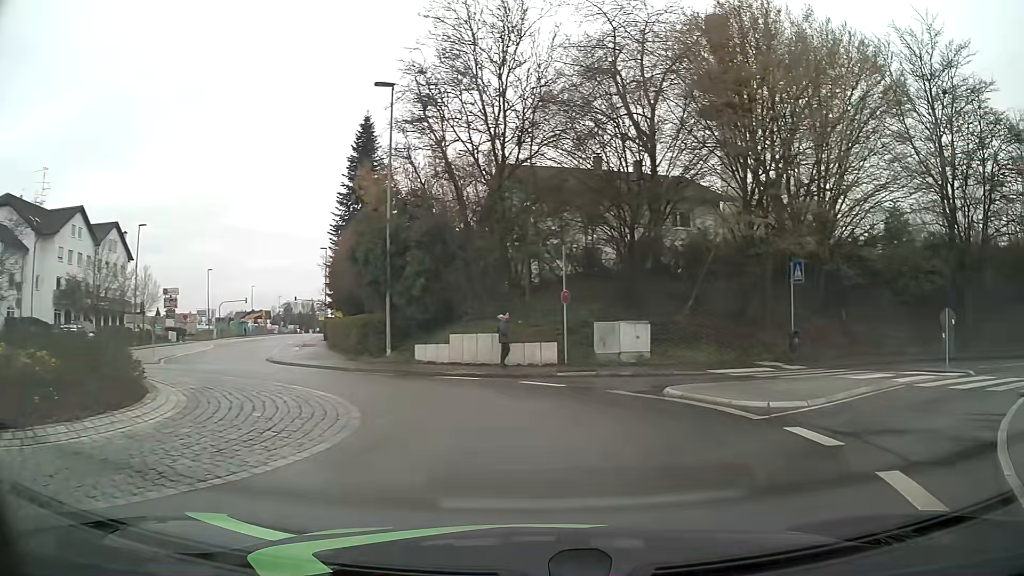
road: tertiary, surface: asphalt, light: Day
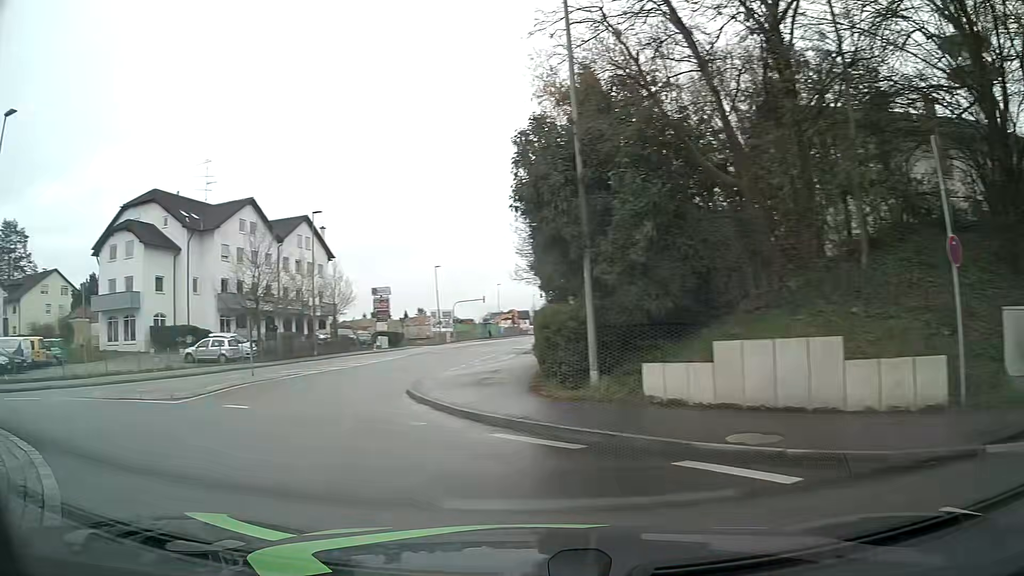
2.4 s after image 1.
(-0.6, +12.1) m; -22°
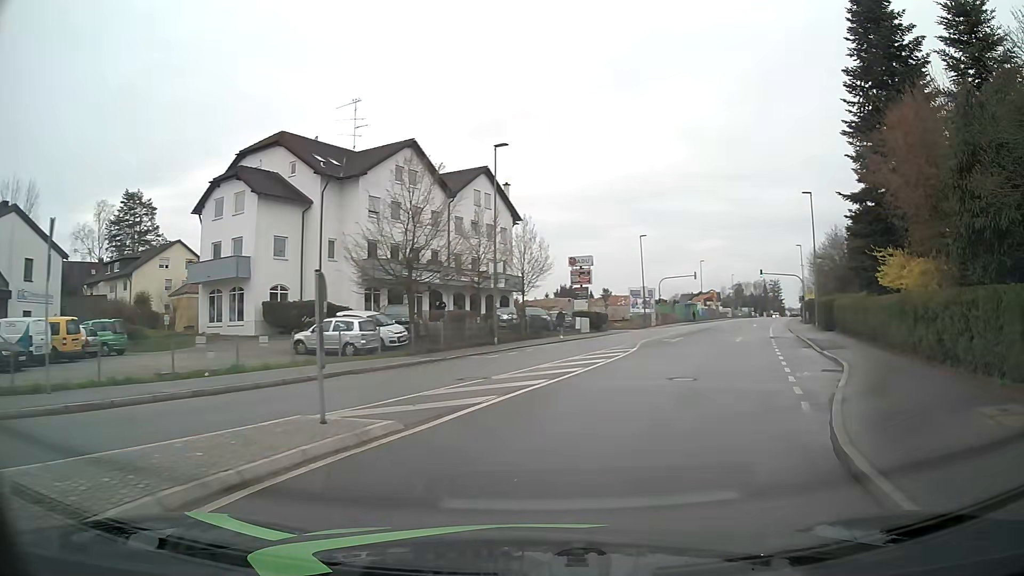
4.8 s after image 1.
(-4.3, +13.5) m; -16°
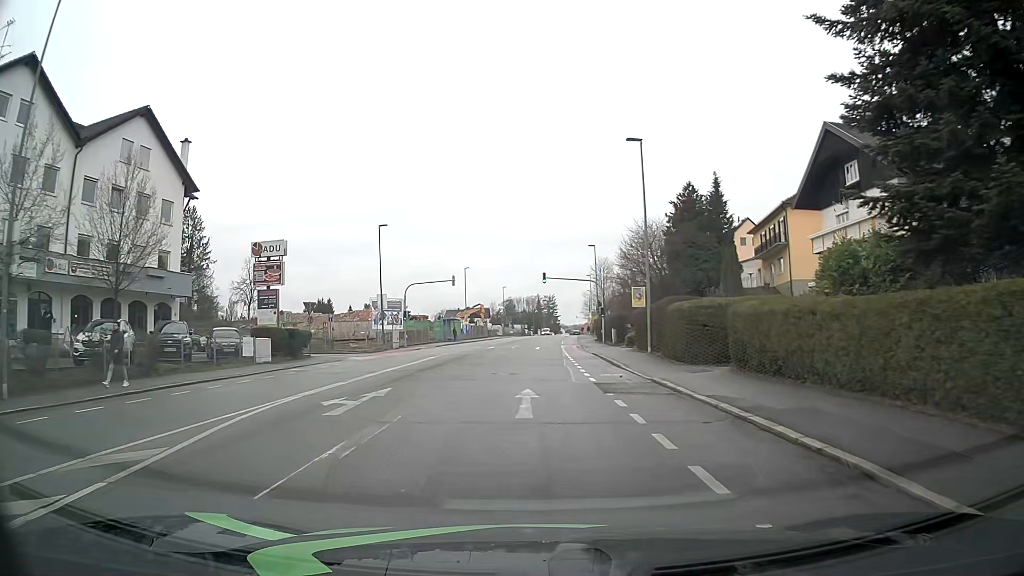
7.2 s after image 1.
(+5.5, +20.0) m; +20°
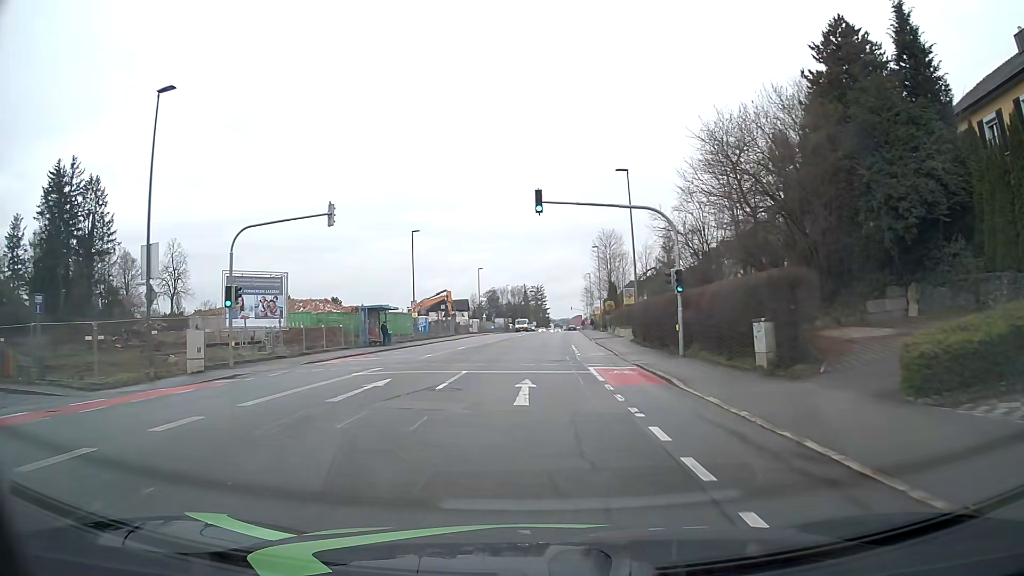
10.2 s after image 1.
(+0.4, +34.3) m; +1°
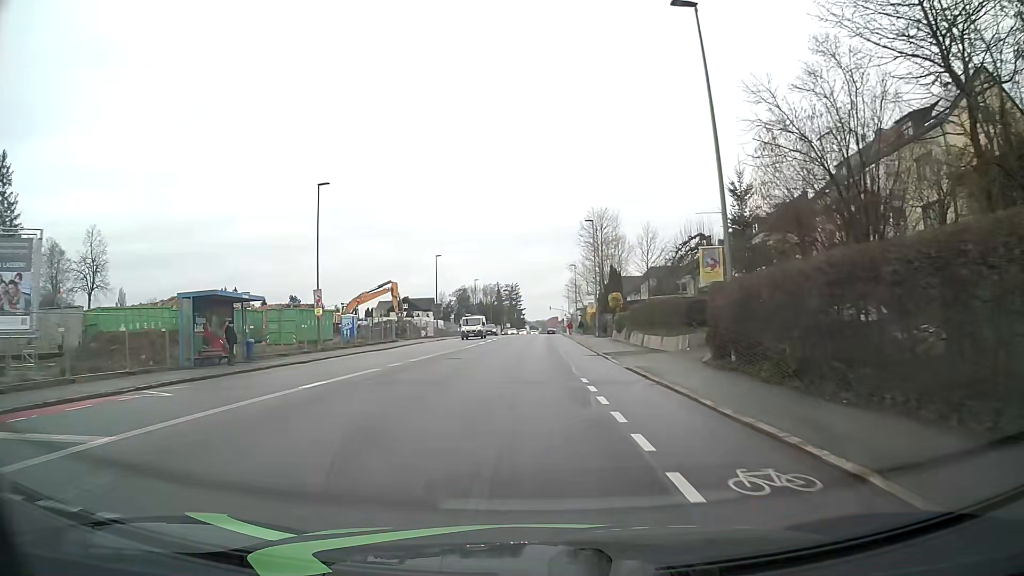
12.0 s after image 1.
(+0.4, +22.6) m; +2°
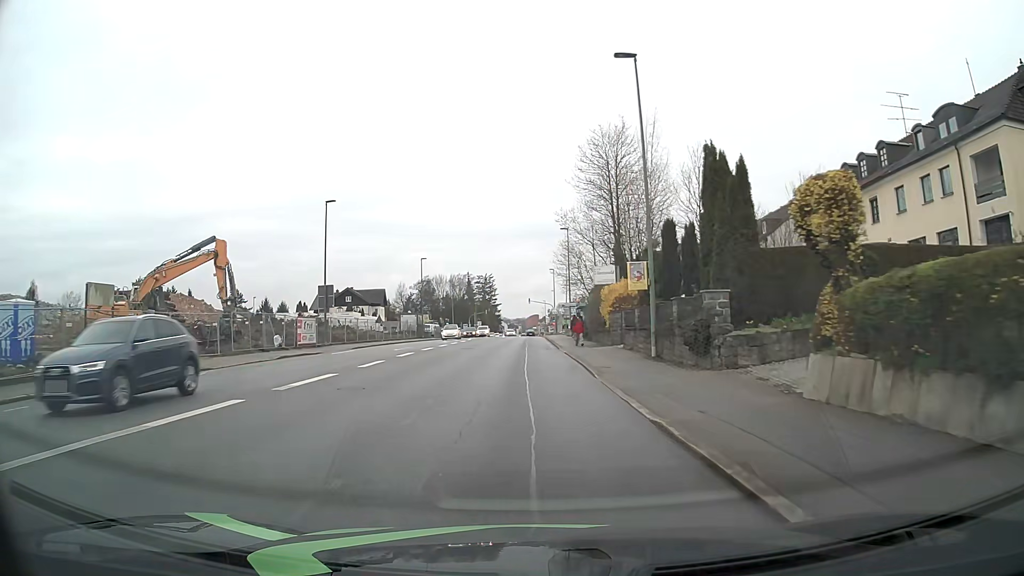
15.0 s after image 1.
(+1.0, +37.7) m; +1°
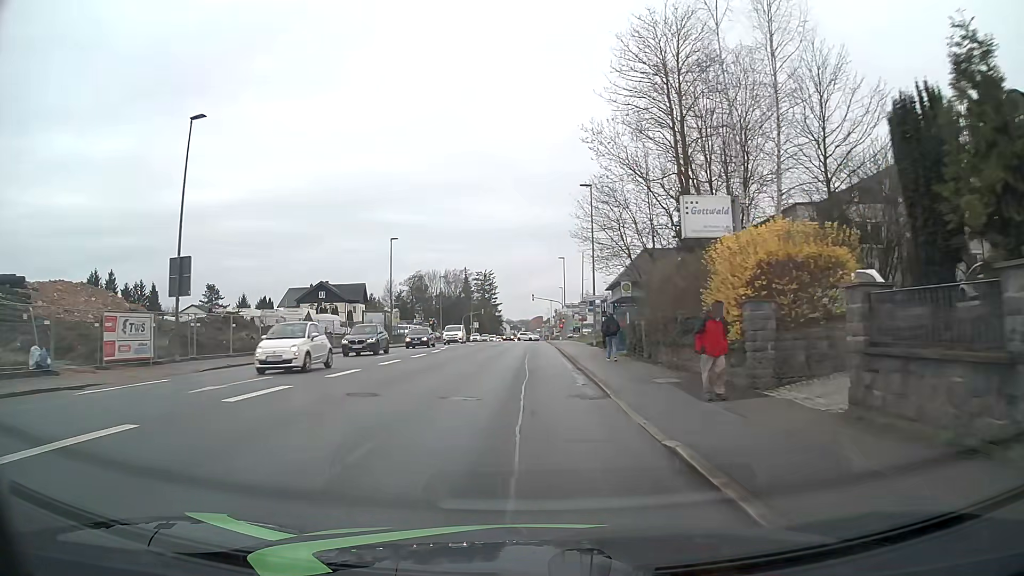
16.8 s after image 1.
(0.0, +21.4) m; 0°
(0, +10) (0, +20) (0, +30) (0, +40) (0, +50) (0, +60) (+1, +70) (+1, +80) (+1, +90) (+1, +100) m
